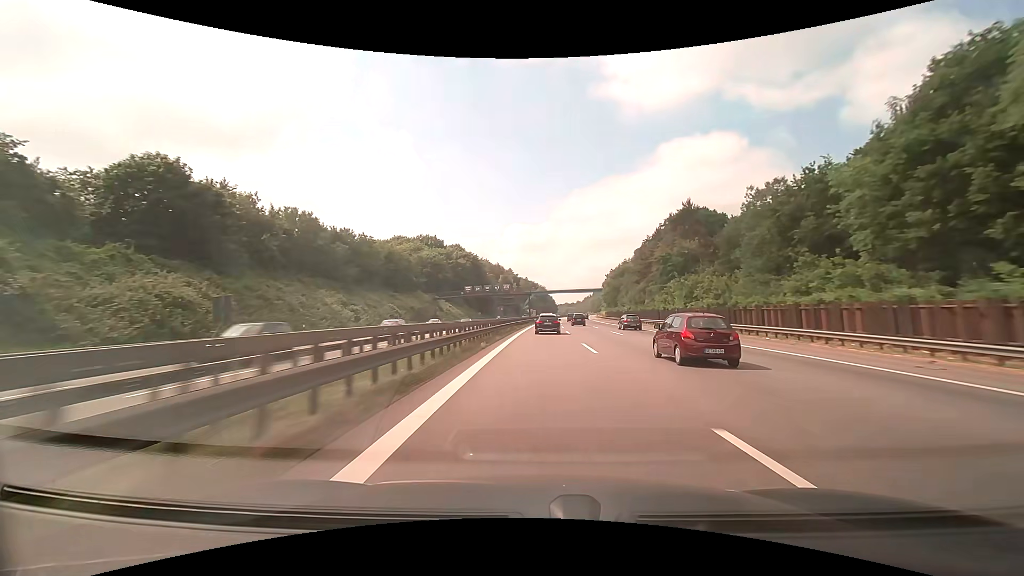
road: motorway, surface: asphalt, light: Day
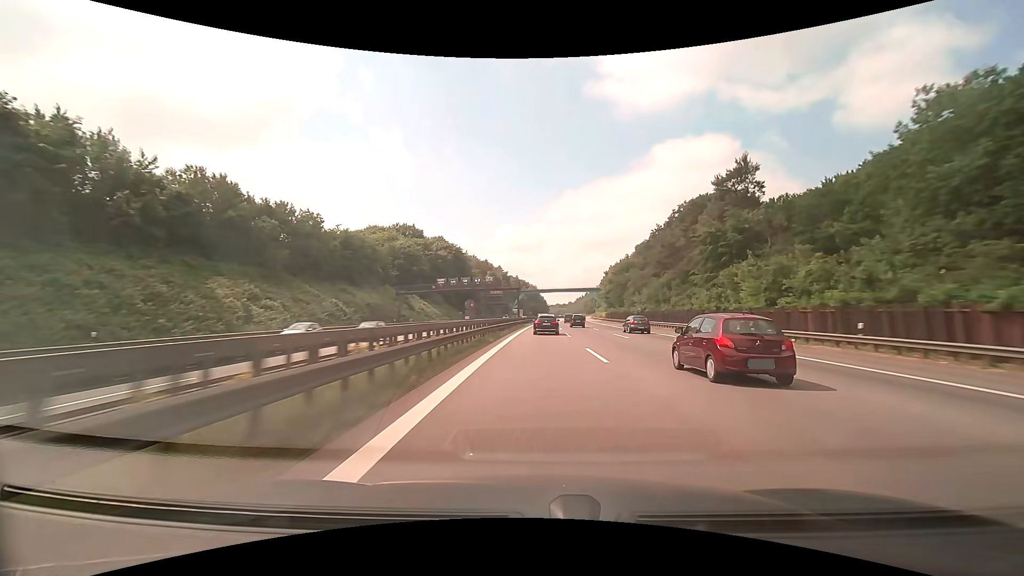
(+0.2, +21.4) m; +1°
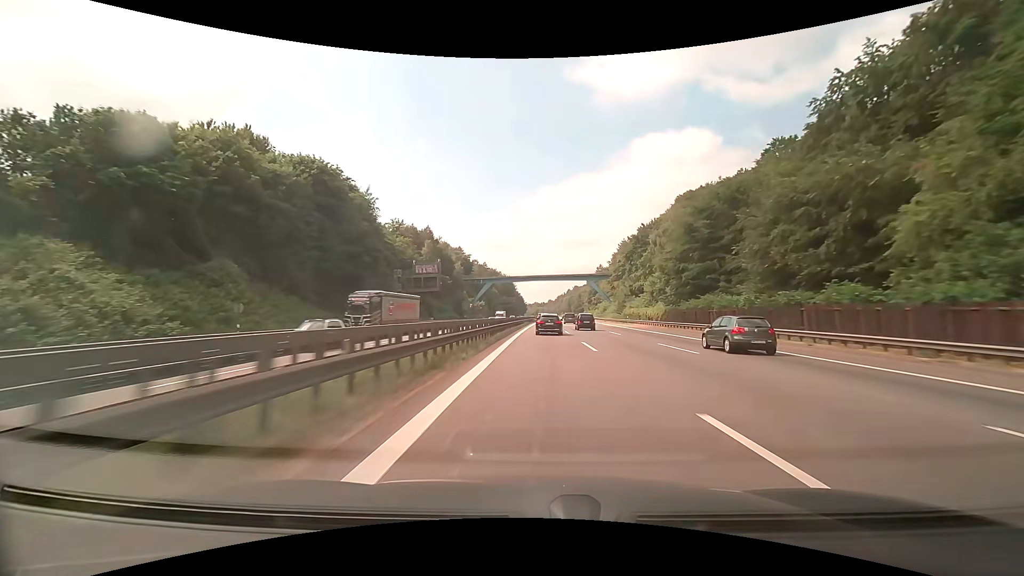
(+2.2, +86.3) m; +3°
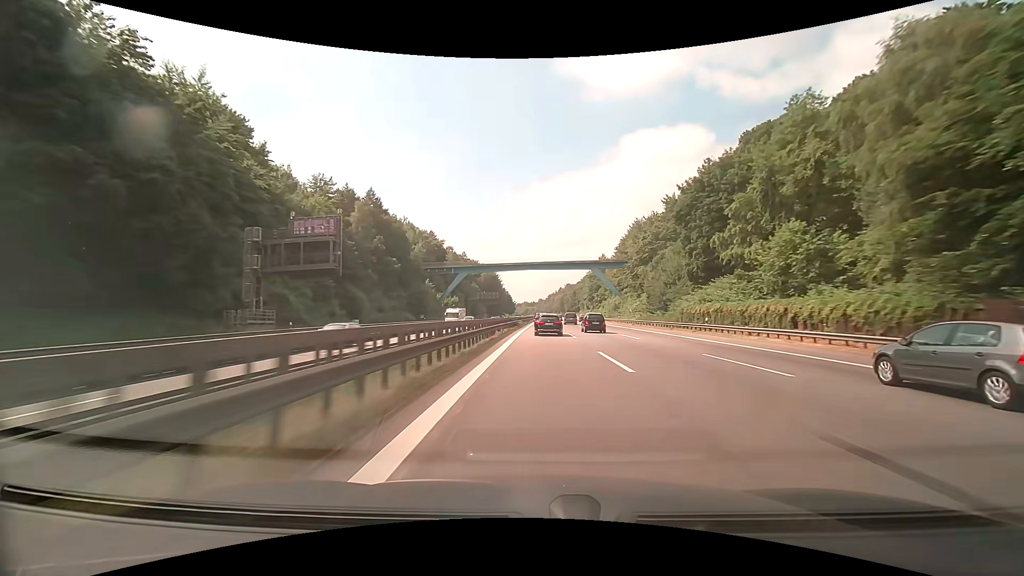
(+0.4, +43.0) m; +1°
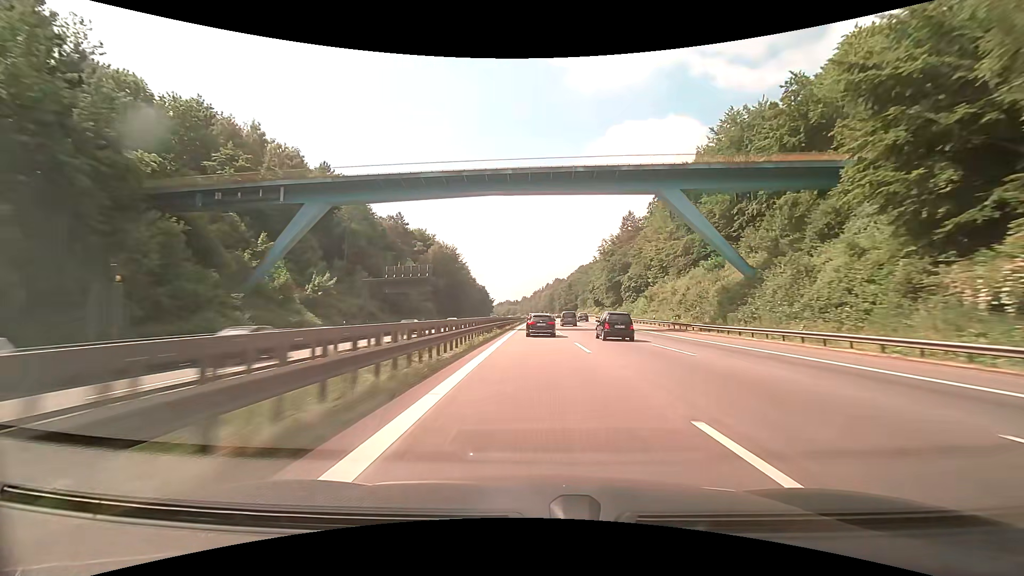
(+1.6, +84.3) m; +2°
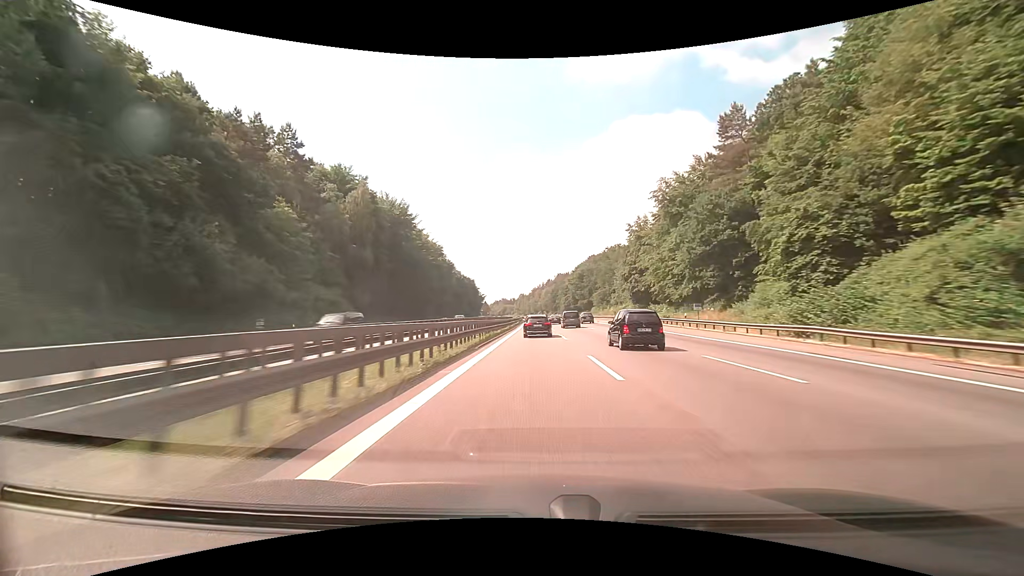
(+0.3, +61.8) m; 0°
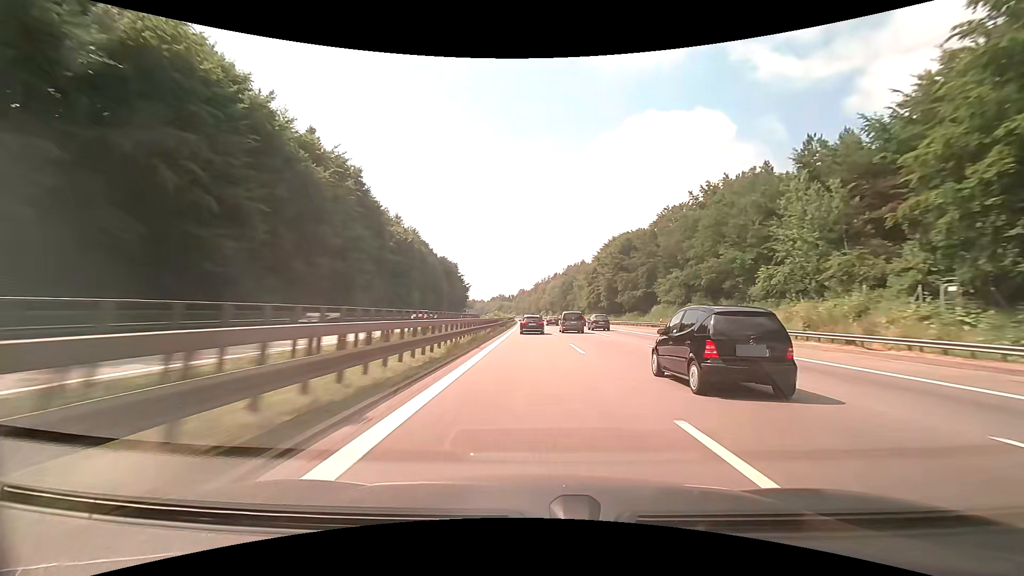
(-0.2, +82.7) m; 0°
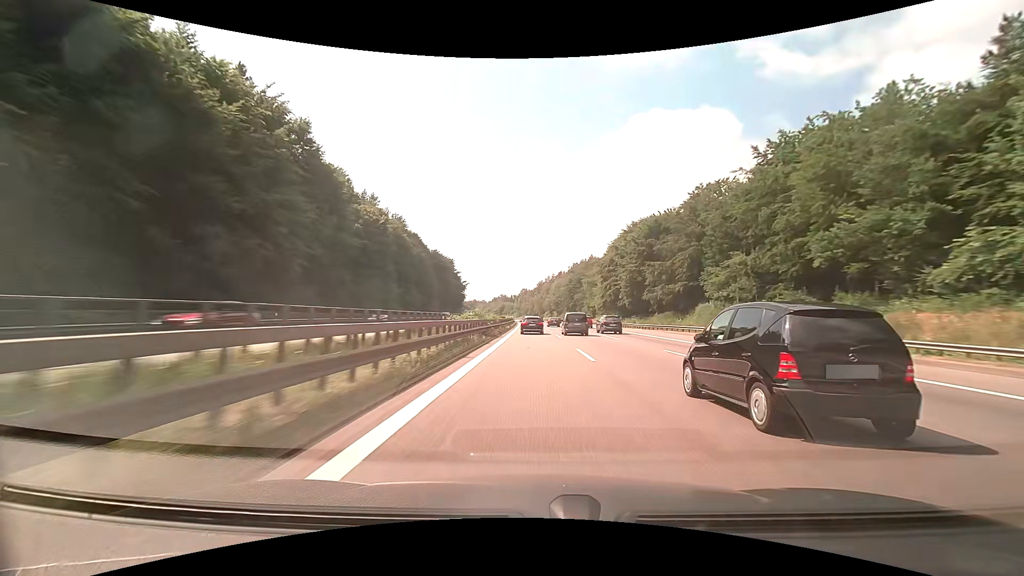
(-0.1, +20.9) m; 0°
(0, +10) (0, +20) (0, +30) (0, +40) (-1, +50) (-1, +60) (-1, +70) (-1, +80) (-1, +90) (-2, +100) m
